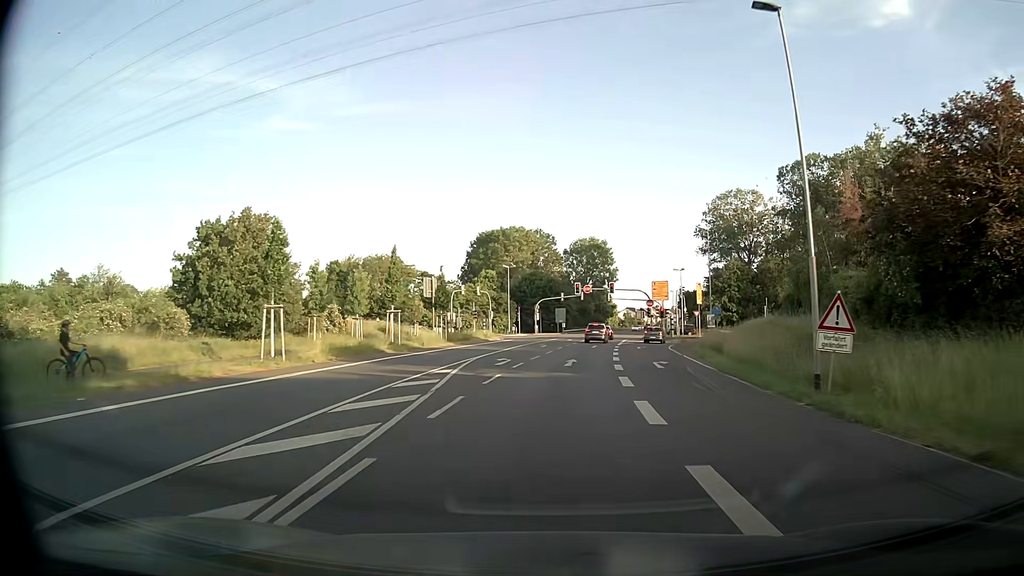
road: tertiary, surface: asphalt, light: Day
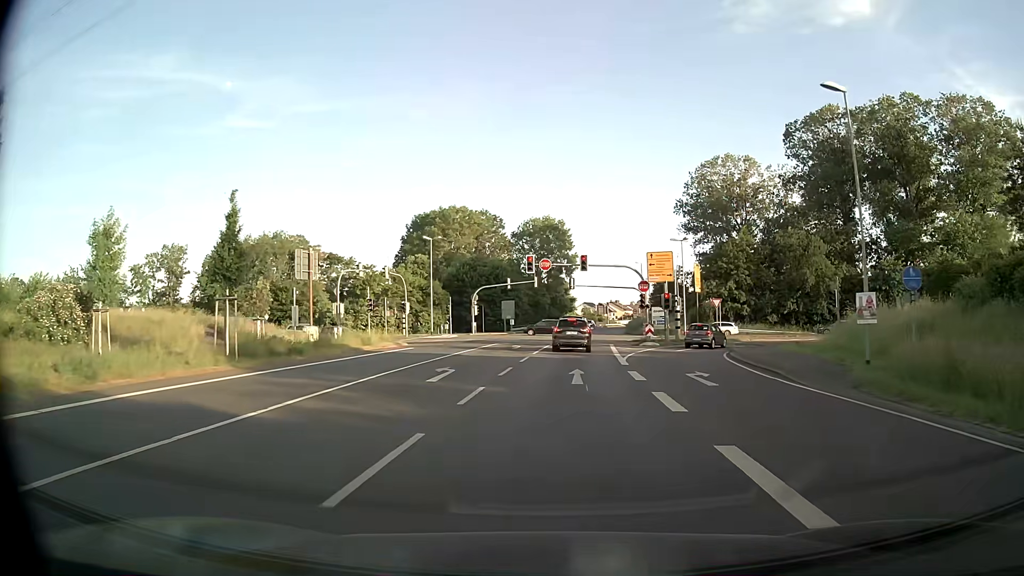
(+1.2, +28.7) m; +4°
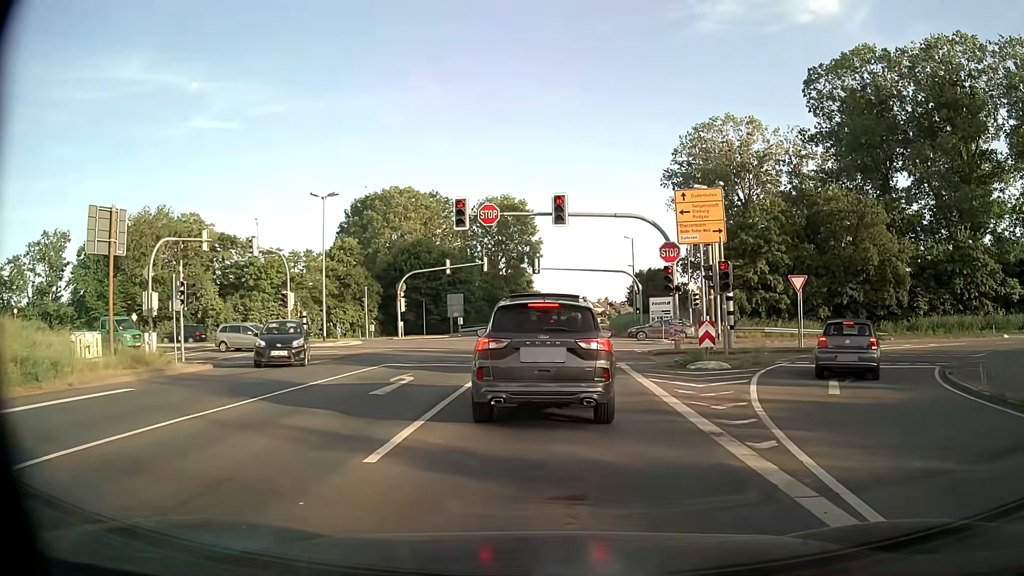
(+0.7, +22.5) m; +3°
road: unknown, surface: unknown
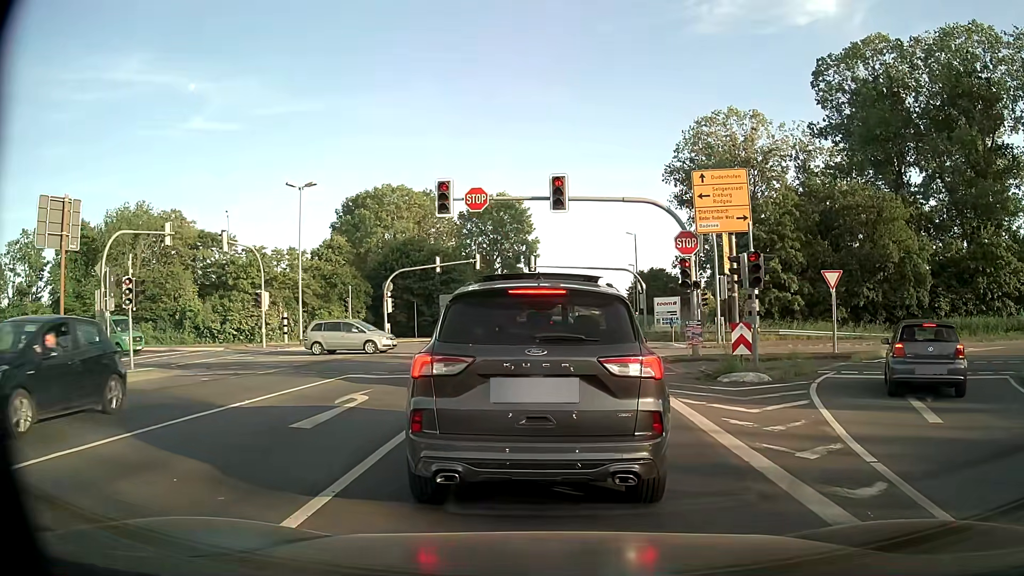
(0.0, +3.6) m; 0°
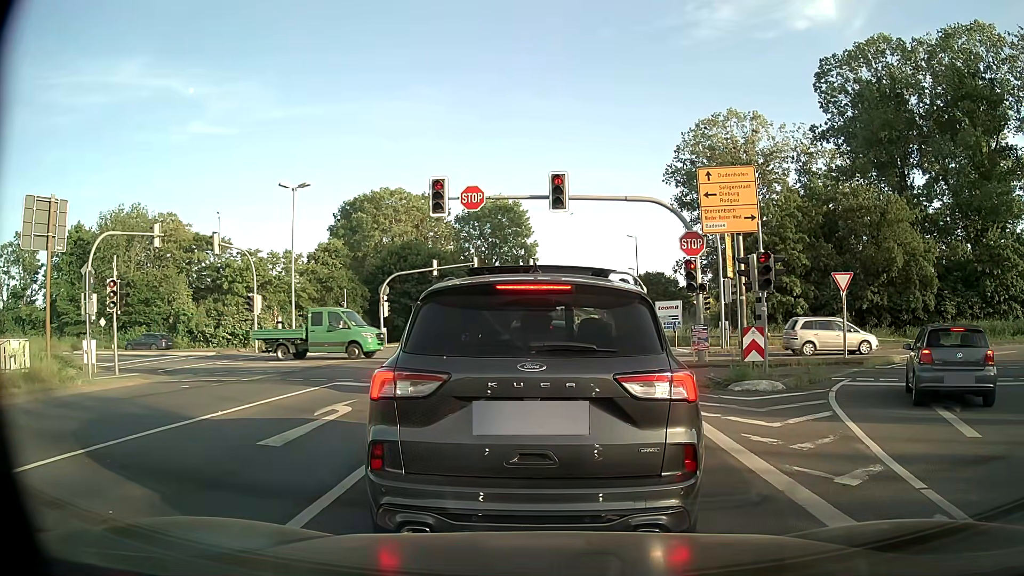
(0.0, +1.0) m; -1°
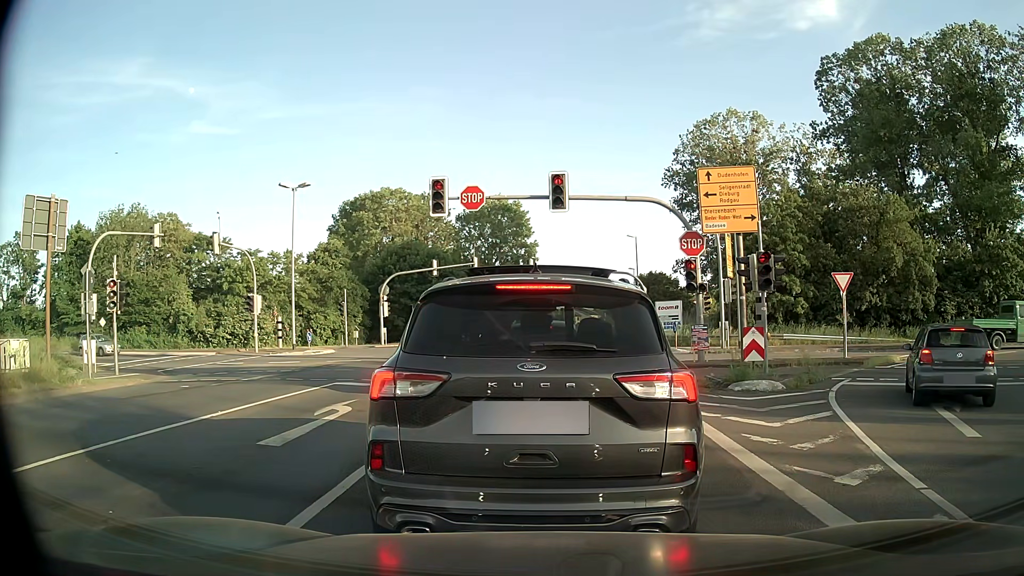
(0.0, 0.0) m; 0°
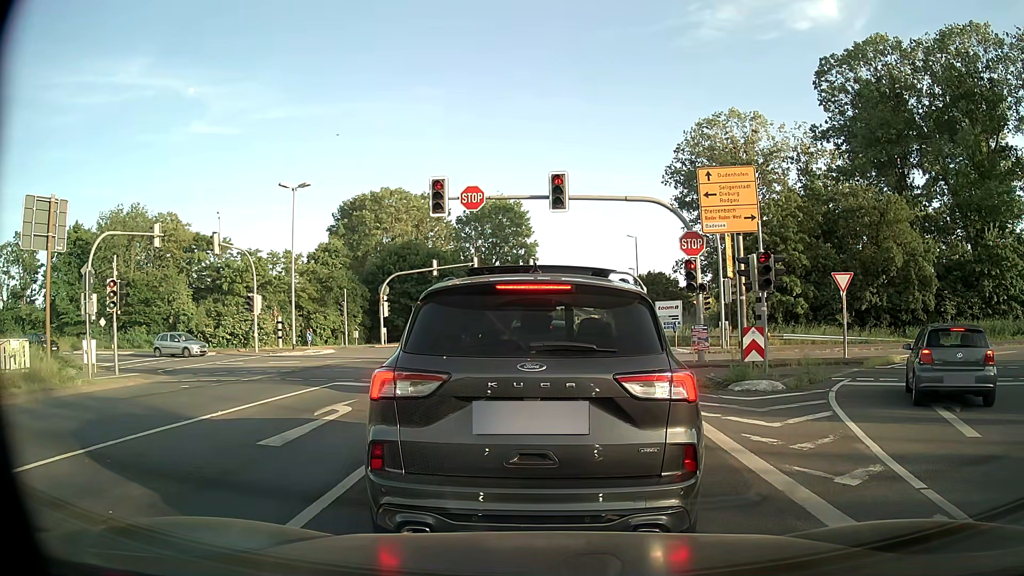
(0.0, 0.0) m; 0°
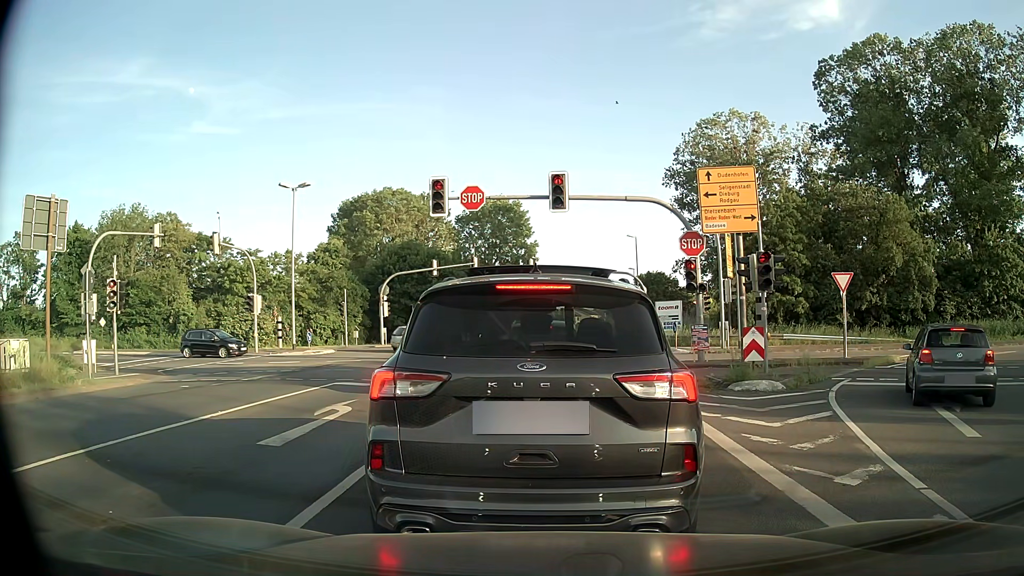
(0.0, 0.0) m; 0°
(0, +10) (+1, +20) (+1, +30) (+2, +40) (+2, +50) (+3, +60) (+5, +70) (+6, +80) (+8, +89) (+10, +99) m
